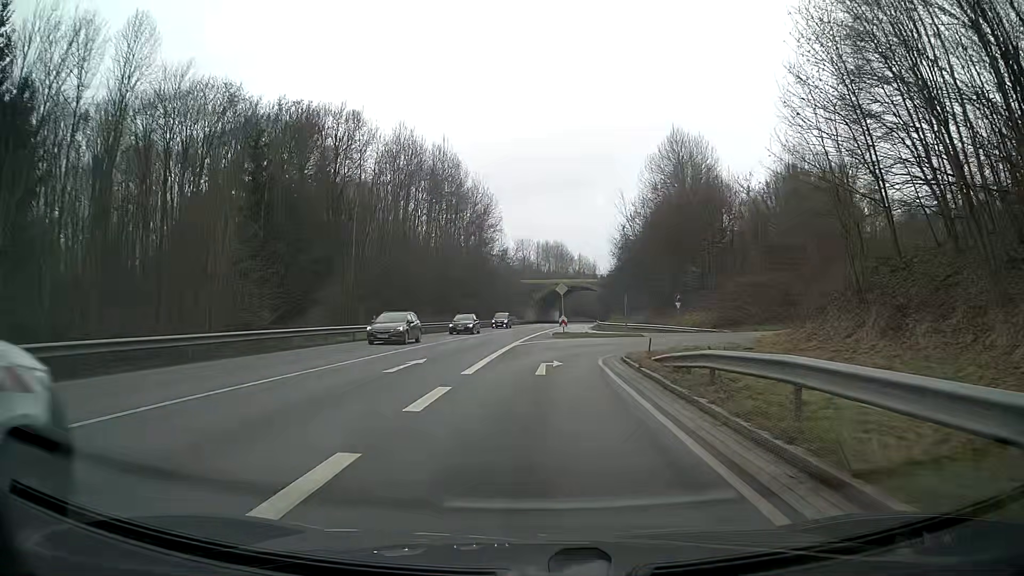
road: primary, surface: asphalt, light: Day
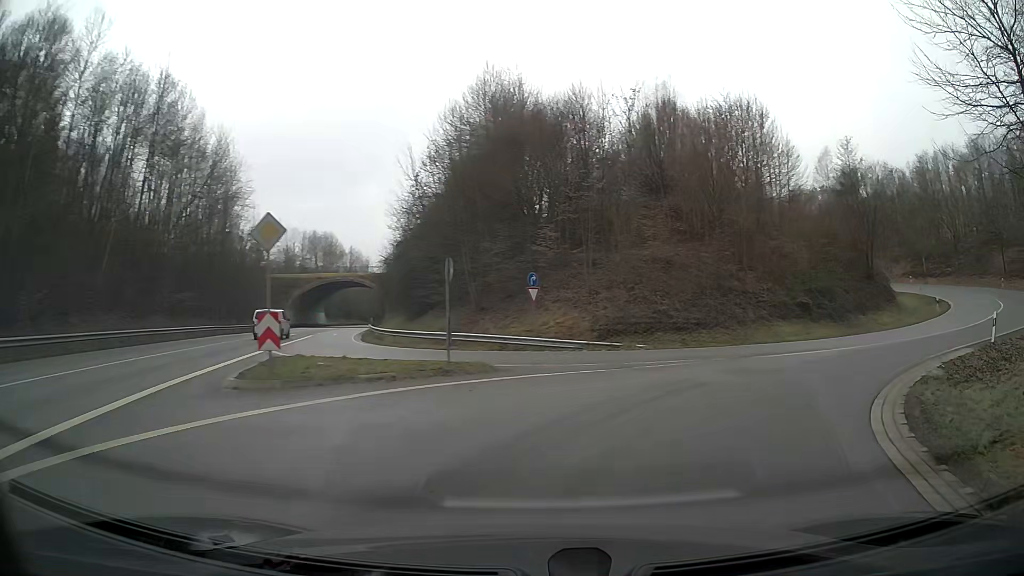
(+3.2, +27.6) m; +26°
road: primary_link
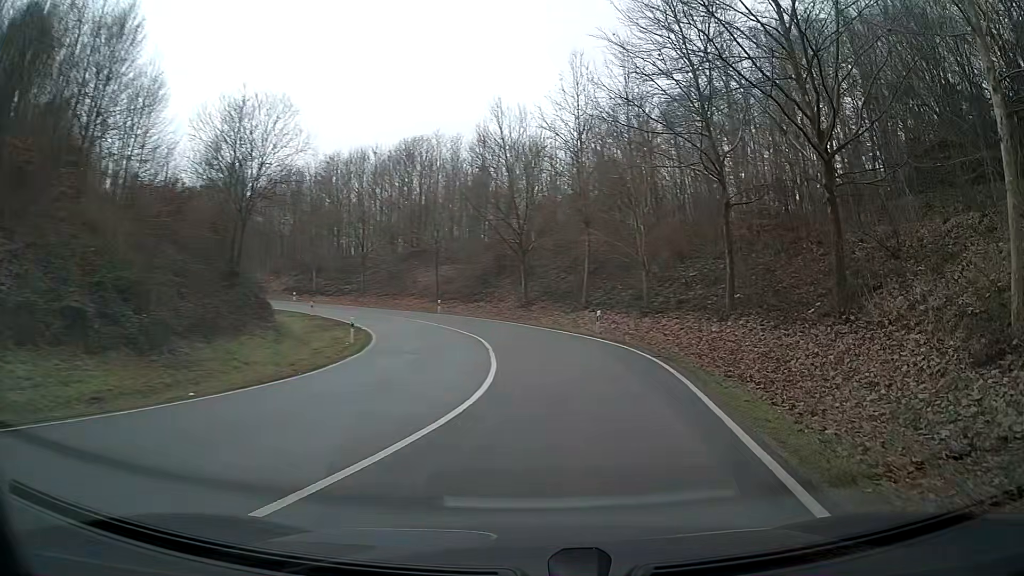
(+9.2, +18.4) m; +50°
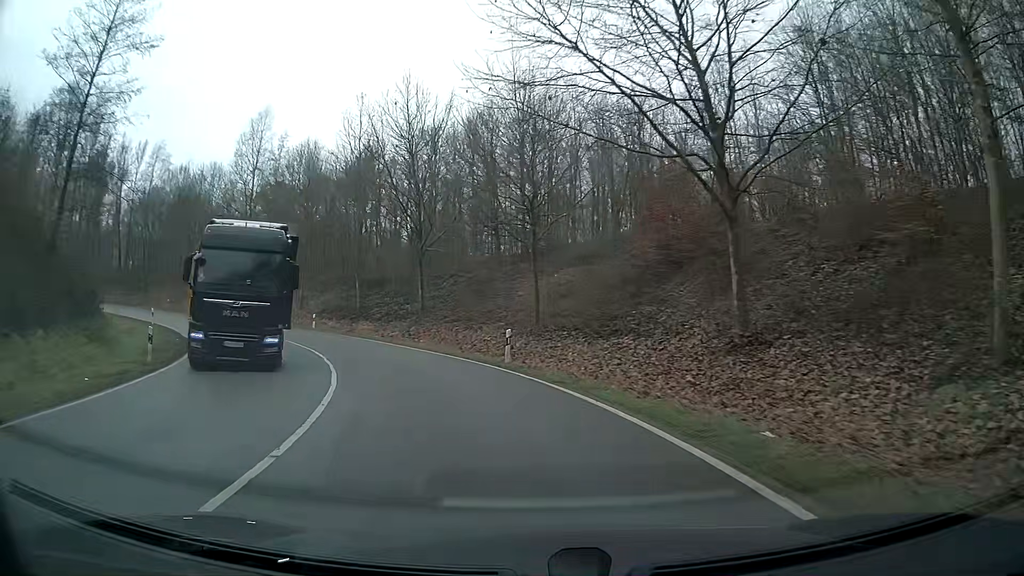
(-4.3, +32.7) m; -20°
